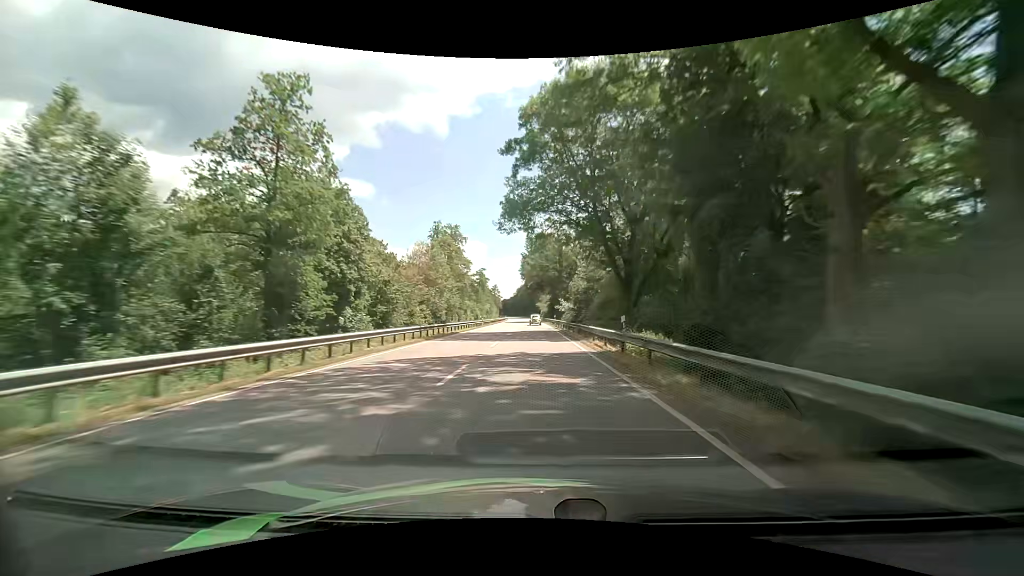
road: primary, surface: asphalt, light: Day
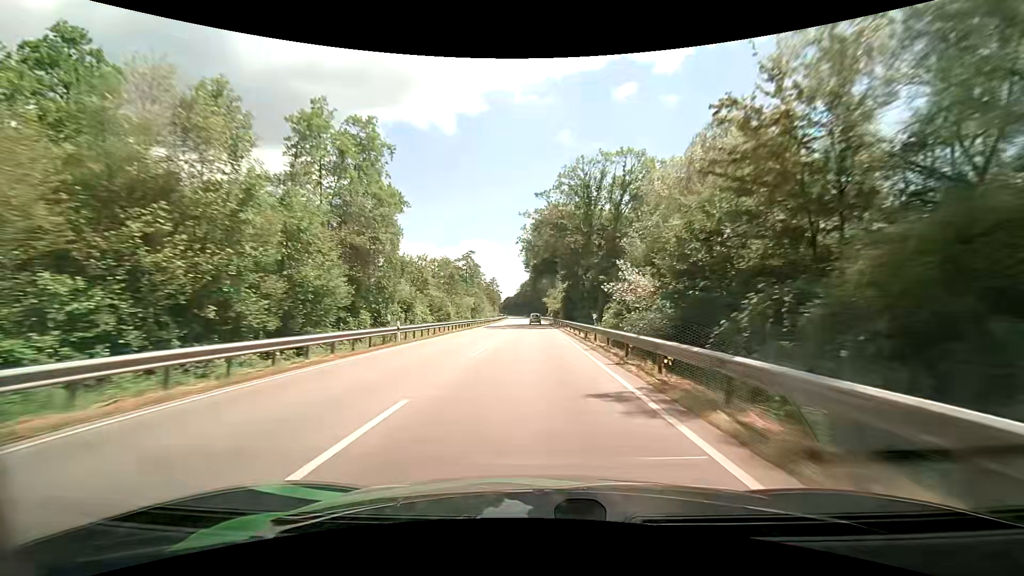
(-0.1, +41.7) m; -1°
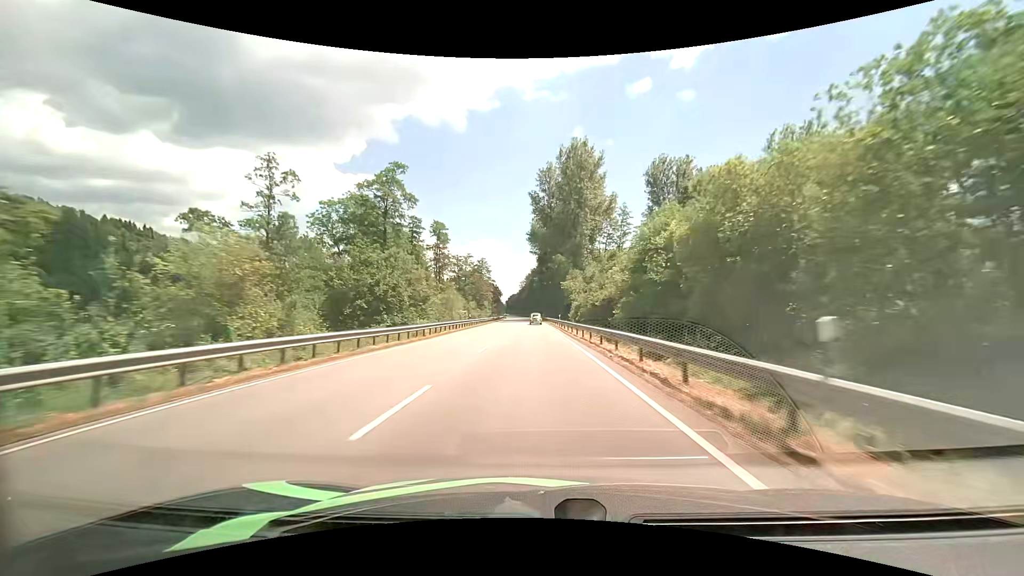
(-0.7, +70.1) m; -1°
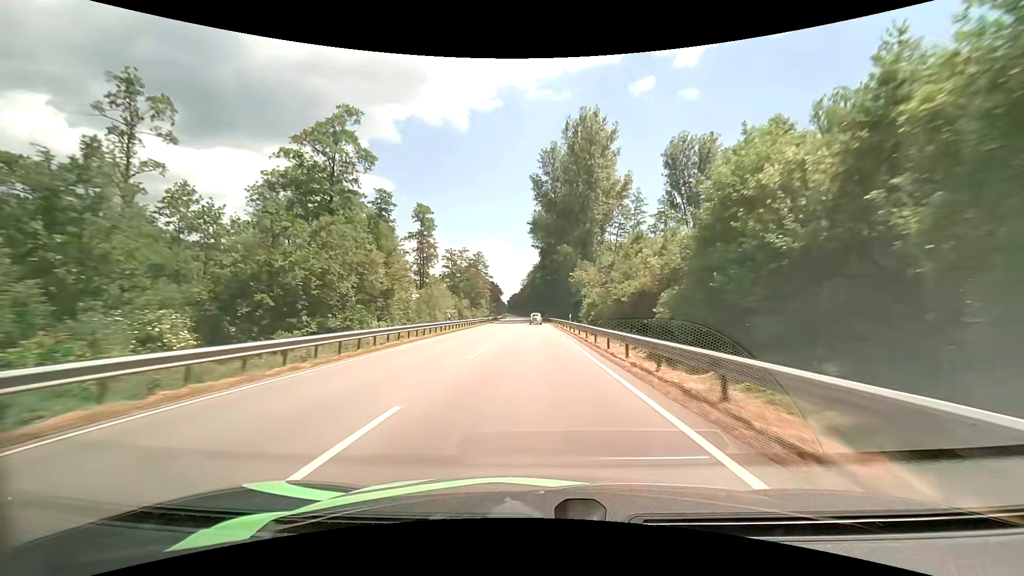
(0.0, +14.0) m; 0°
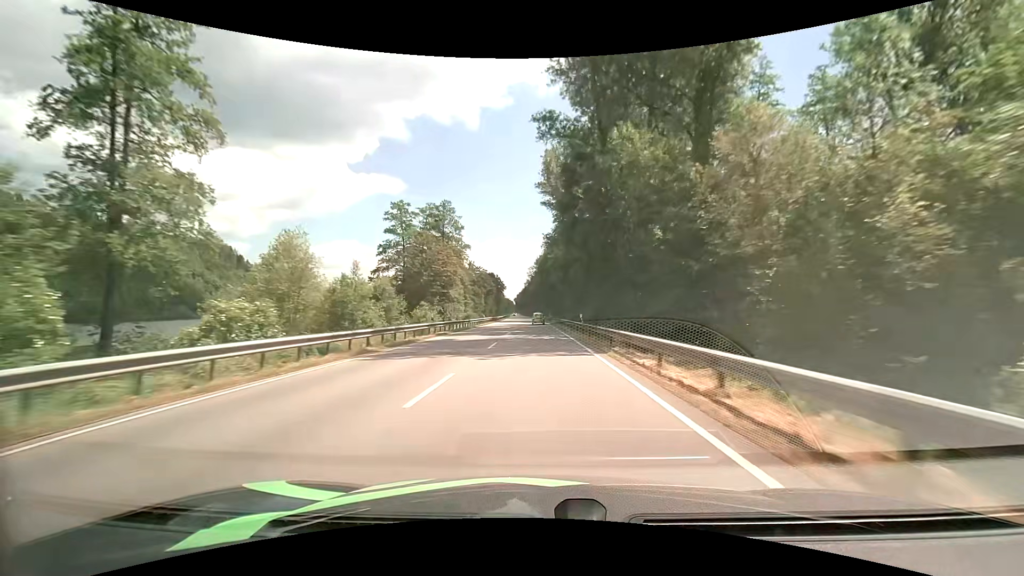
(-0.5, +55.7) m; -1°
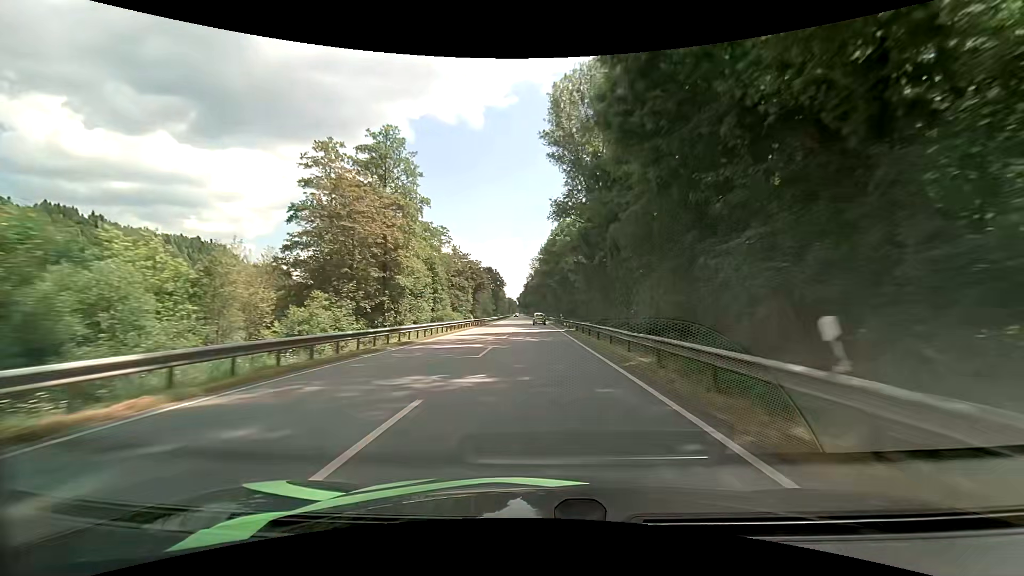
(-0.2, +27.4) m; -1°
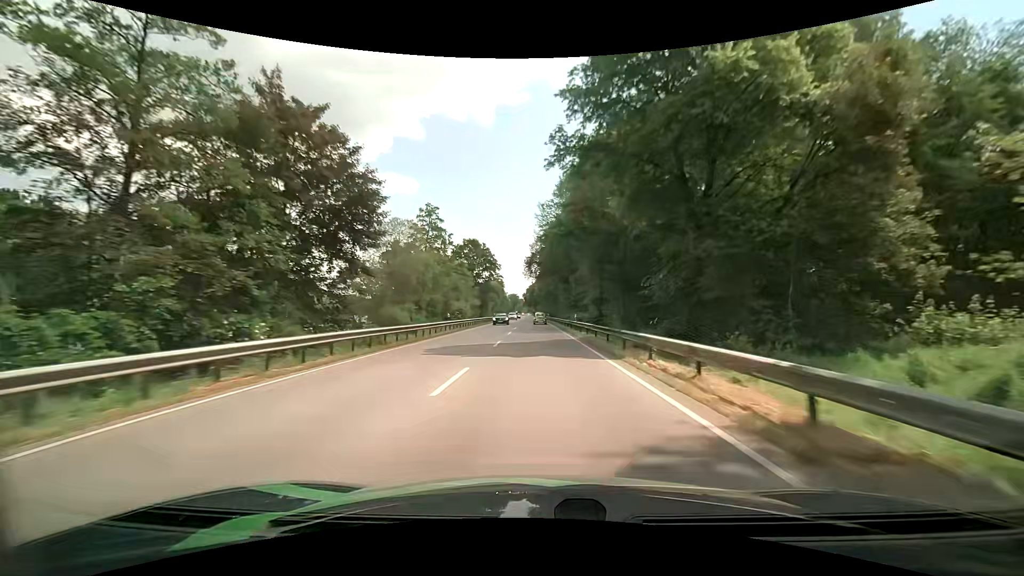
(-0.4, +67.0) m; -1°
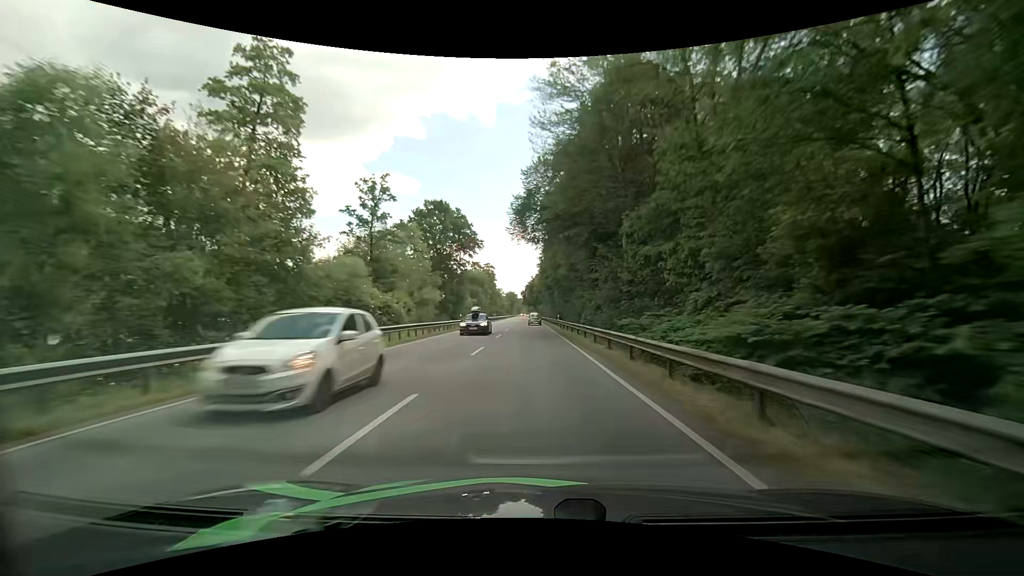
(-0.2, +39.7) m; 0°
(0, +10) (0, +20) (0, +30) (0, +40) (-1, +50) (-1, +60) (-1, +70) (-1, +80) (-2, +90) (-2, +100) m
